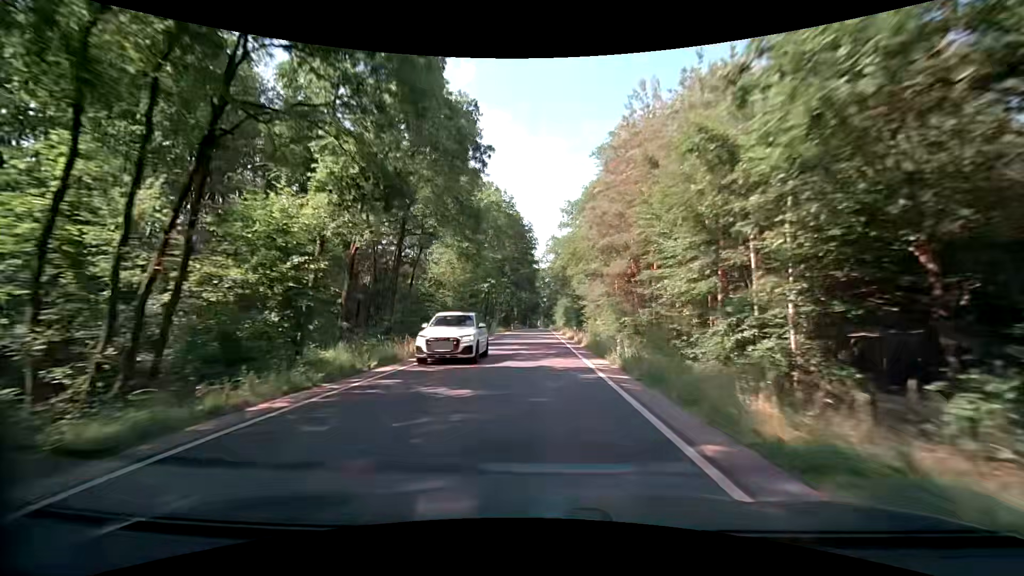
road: secondary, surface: asphalt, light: Day
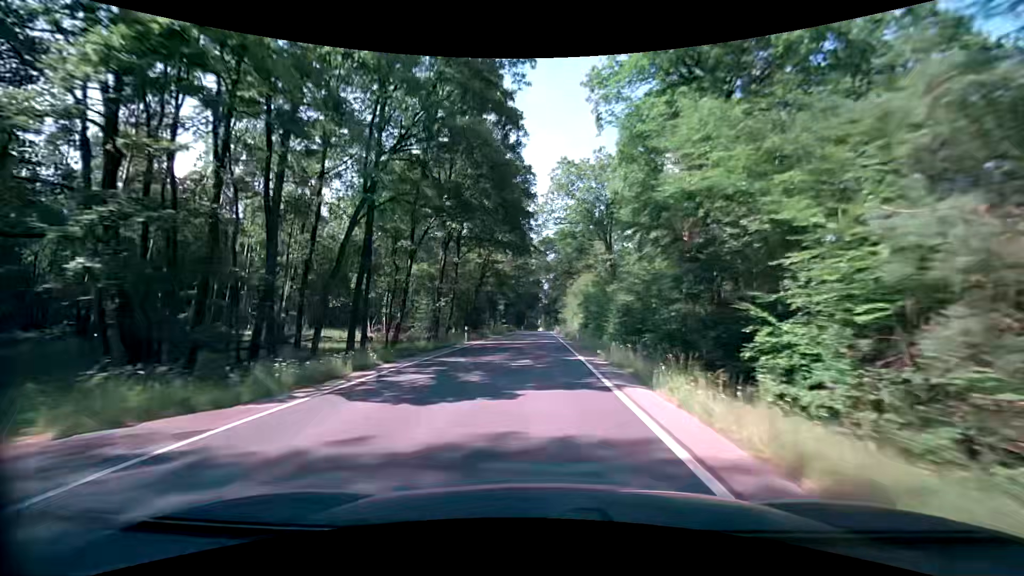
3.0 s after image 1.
(0.0, +53.7) m; 0°
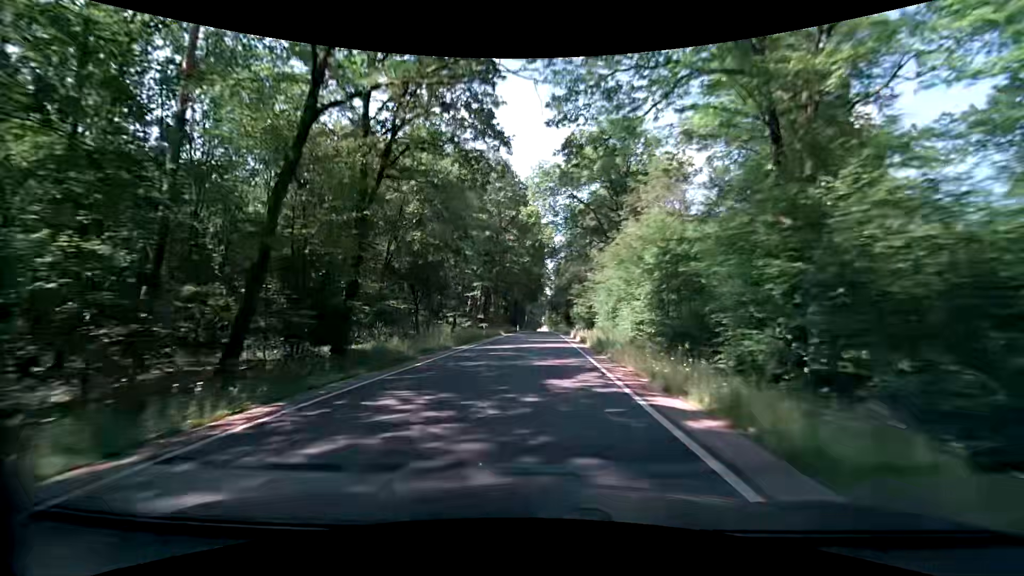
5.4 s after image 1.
(-0.5, +43.0) m; -1°
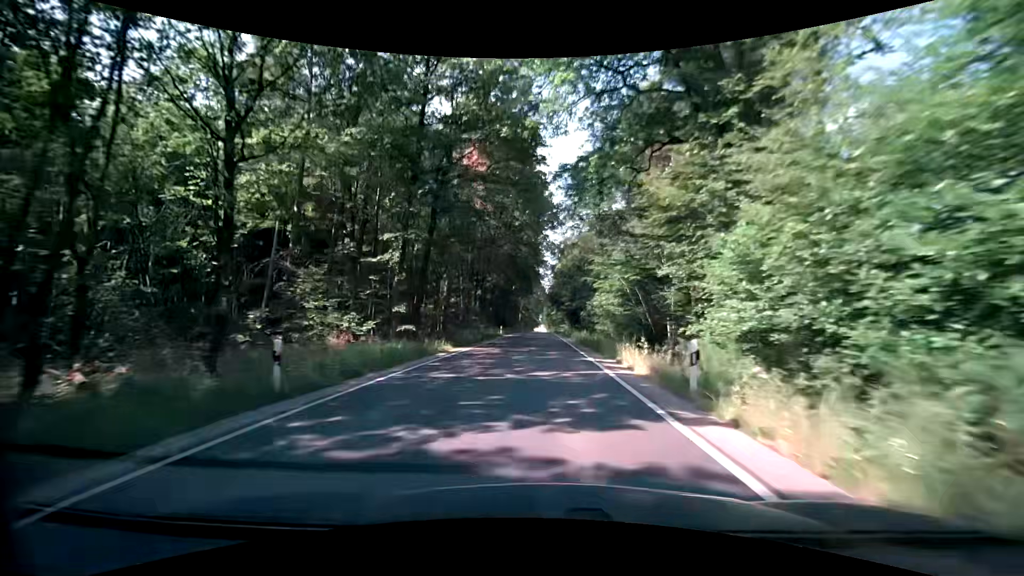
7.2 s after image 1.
(0.0, +32.4) m; -1°
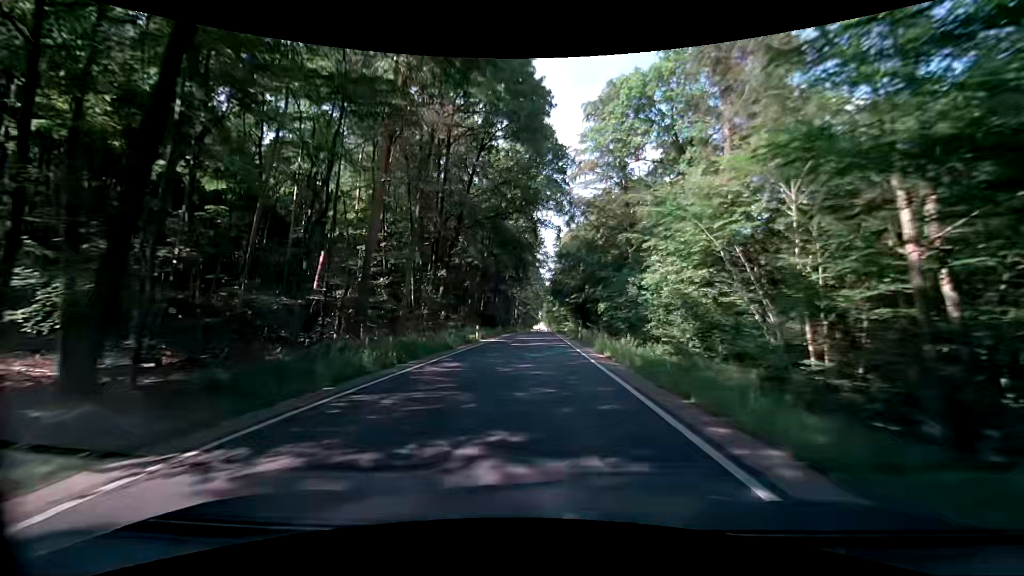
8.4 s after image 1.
(+0.4, +21.6) m; 0°
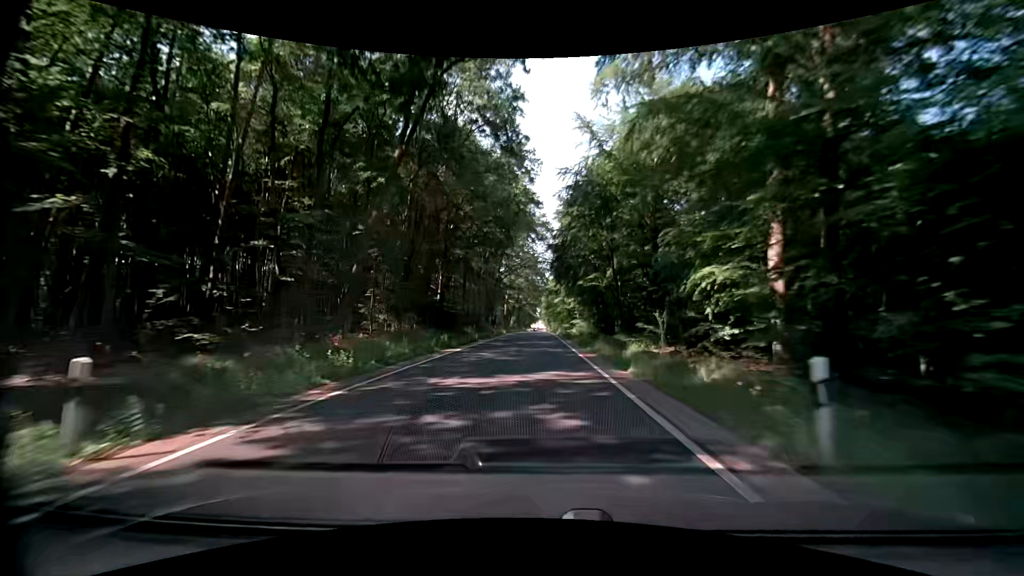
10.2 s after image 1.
(+0.5, +32.5) m; +1°
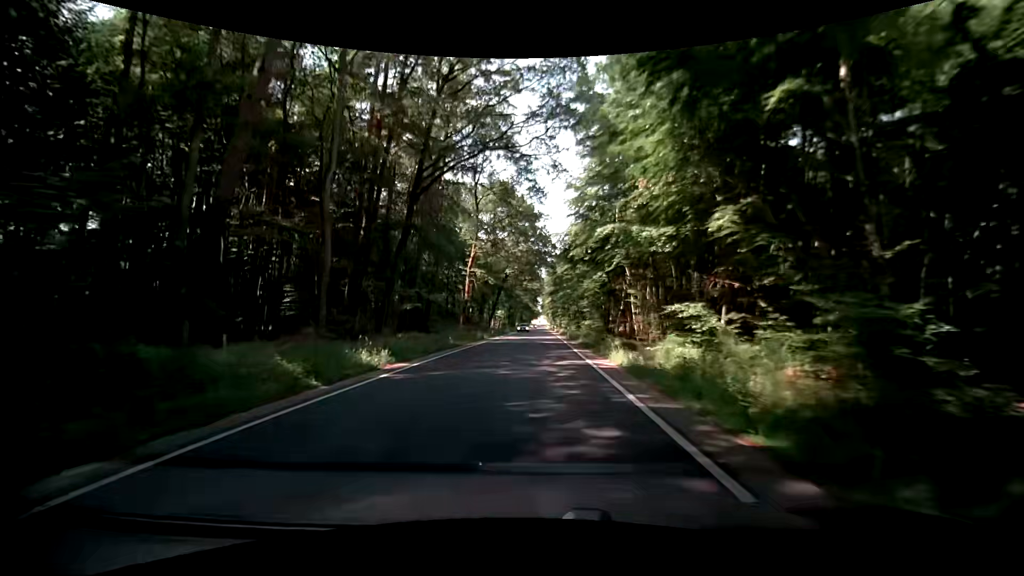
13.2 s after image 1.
(-0.6, +54.2) m; -1°
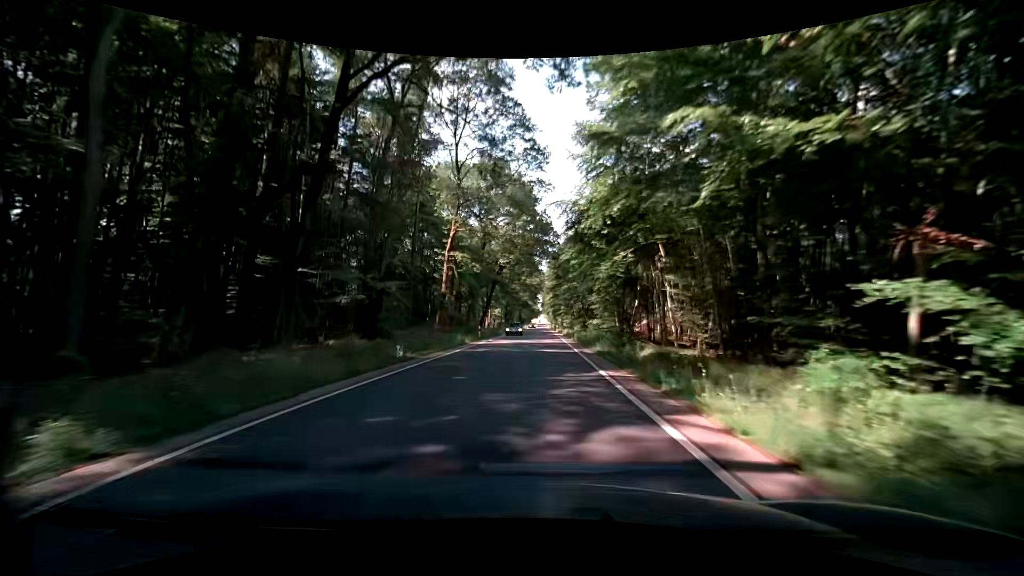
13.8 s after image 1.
(-0.1, +10.8) m; 0°
(0, +10) (0, +20) (0, +30) (0, +40) (-1, +50) (-1, +60) (-1, +70) (-1, +80) (-1, +90) (-1, +100) m
